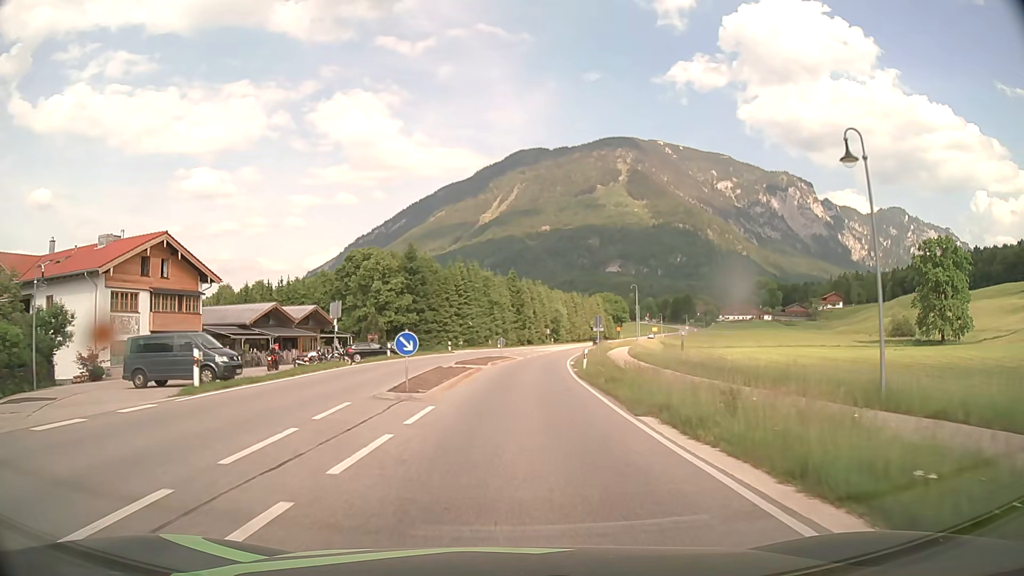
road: primary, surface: asphalt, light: Day
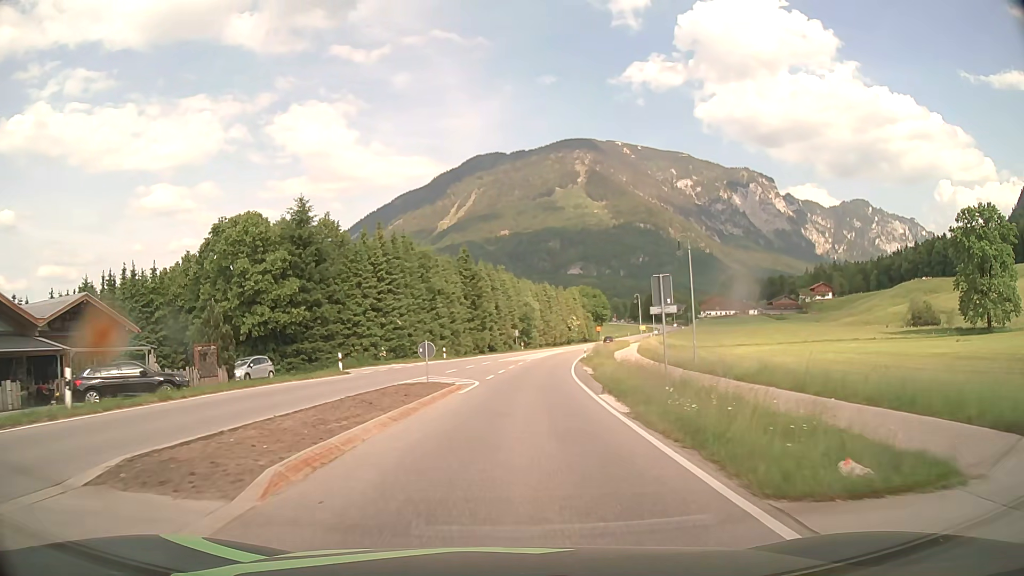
(+1.1, +30.5) m; +3°
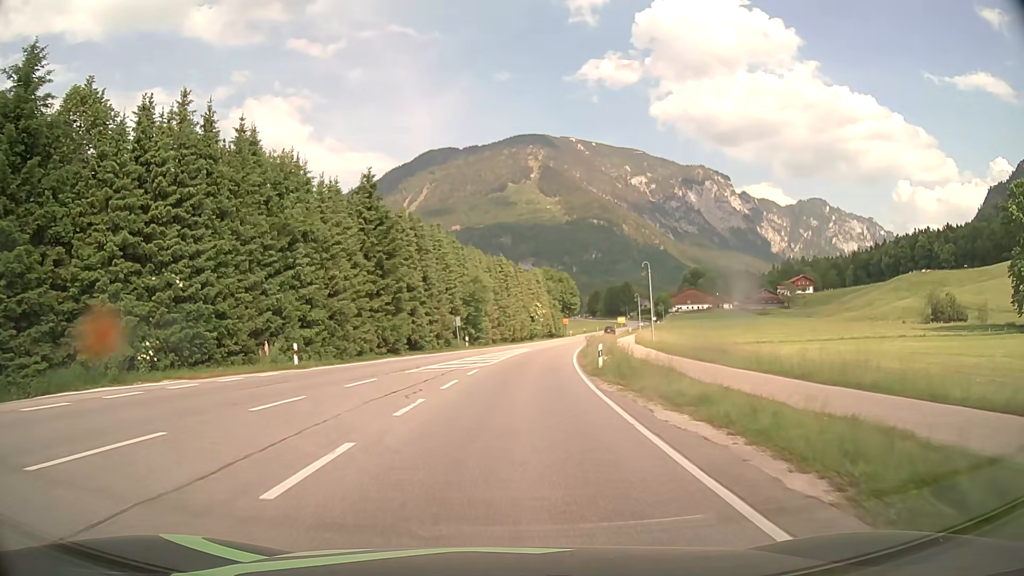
(+1.1, +30.4) m; +4°
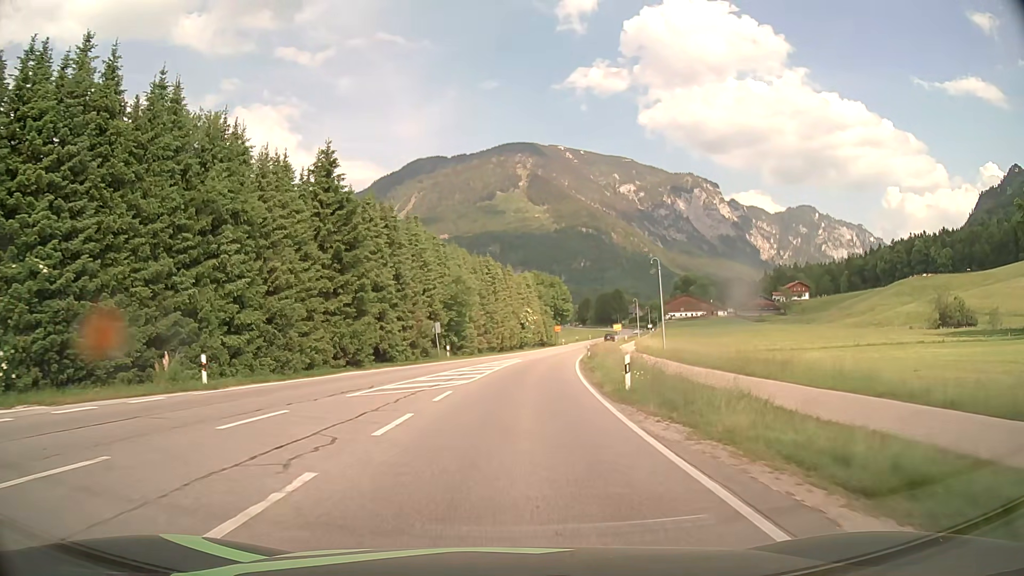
(+0.1, +7.6) m; +1°
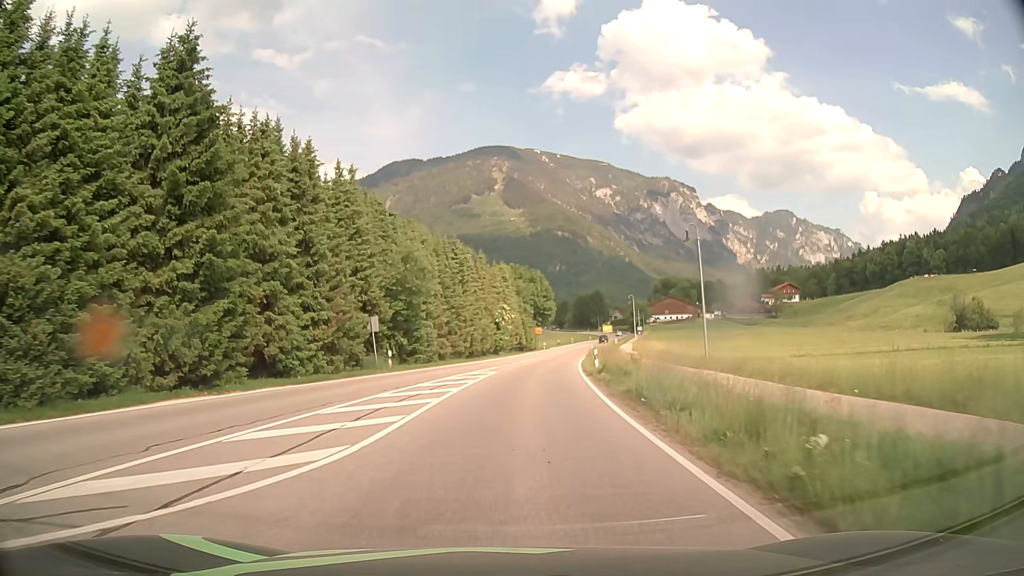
(+0.3, +15.1) m; +2°
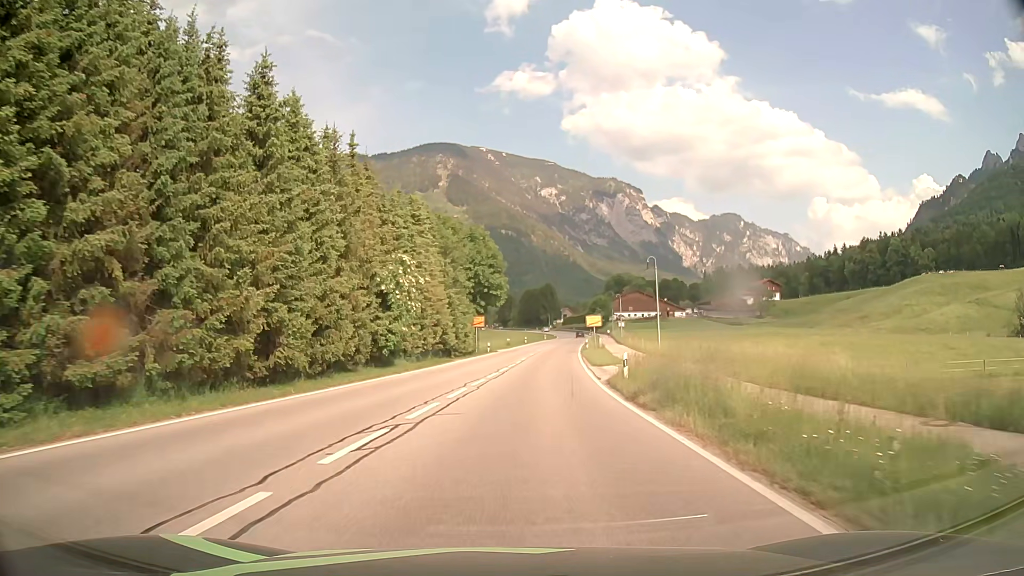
(+1.8, +37.7) m; +5°
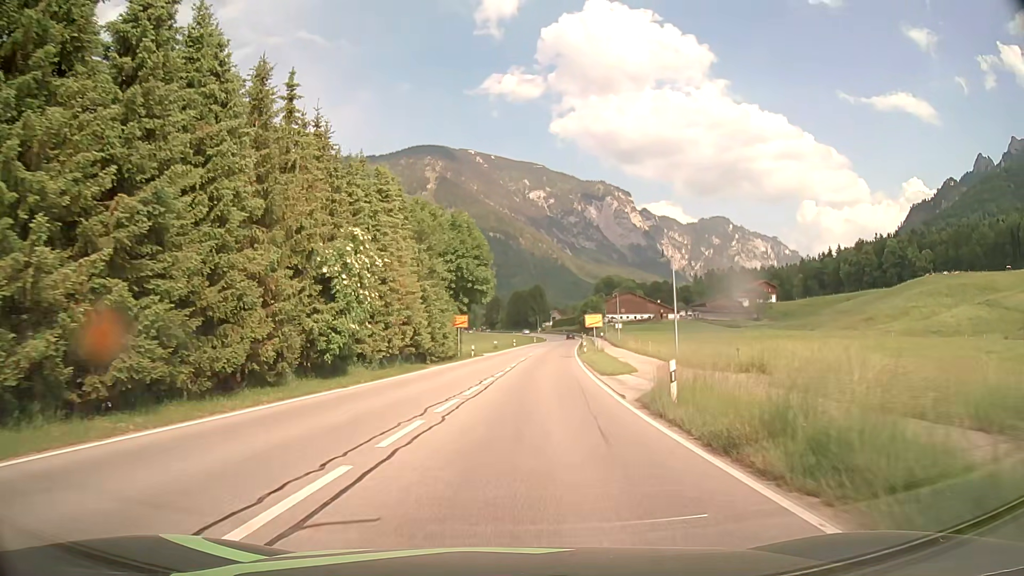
(+0.1, +7.6) m; +1°
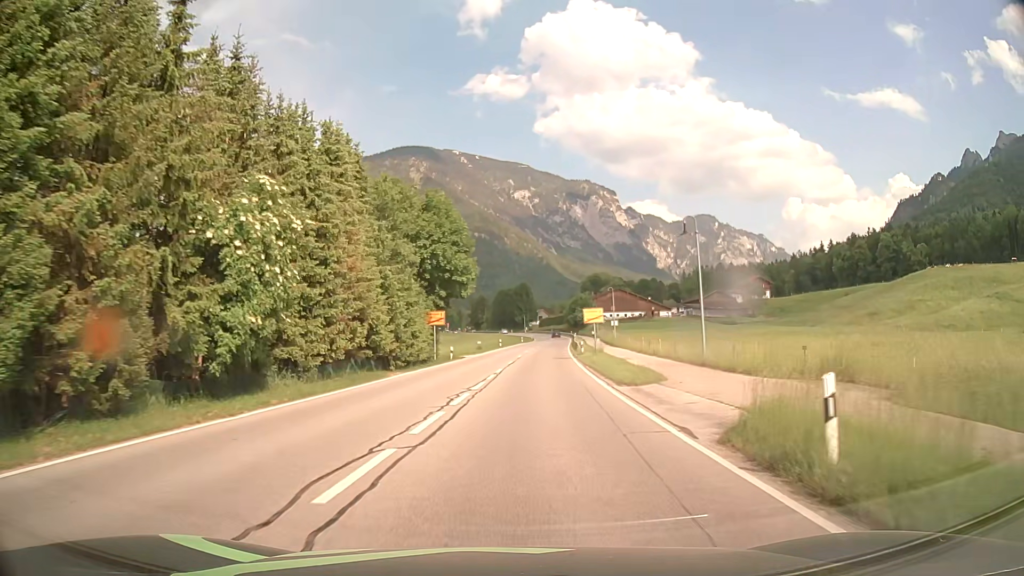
(+0.1, +7.7) m; +1°
(0, +10) (0, +20) (+1, +30) (+2, +40) (+2, +50) (+3, +60) (+4, +70) (+5, +80) (+6, +90) (+7, +100) m
